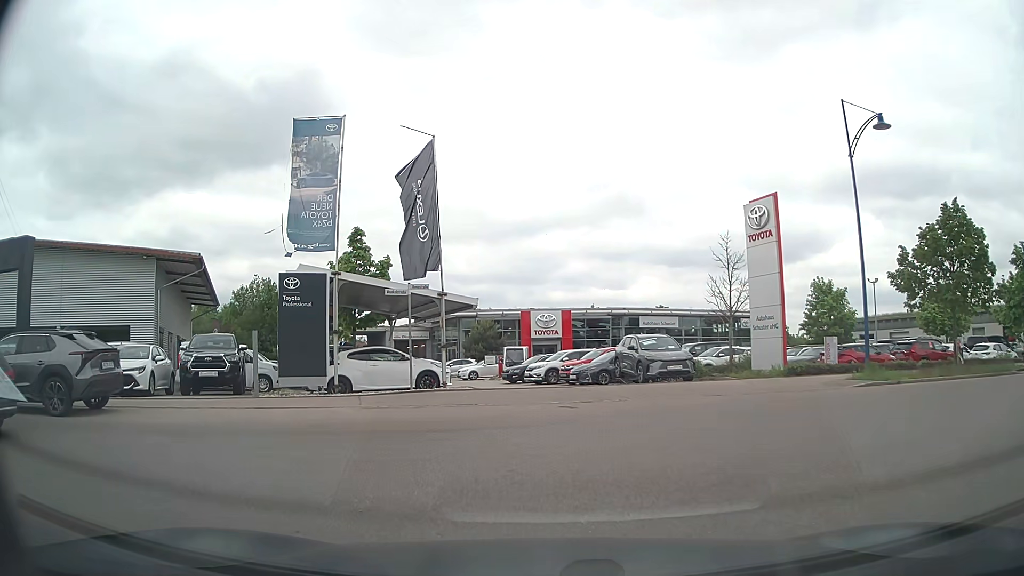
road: tertiary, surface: asphalt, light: Day
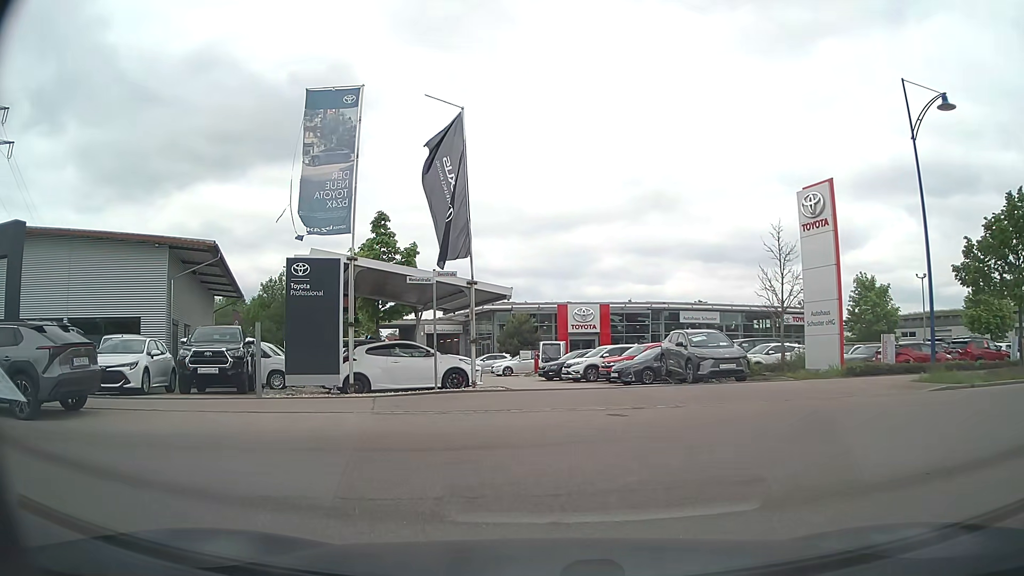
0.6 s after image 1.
(-0.1, +2.0) m; -3°
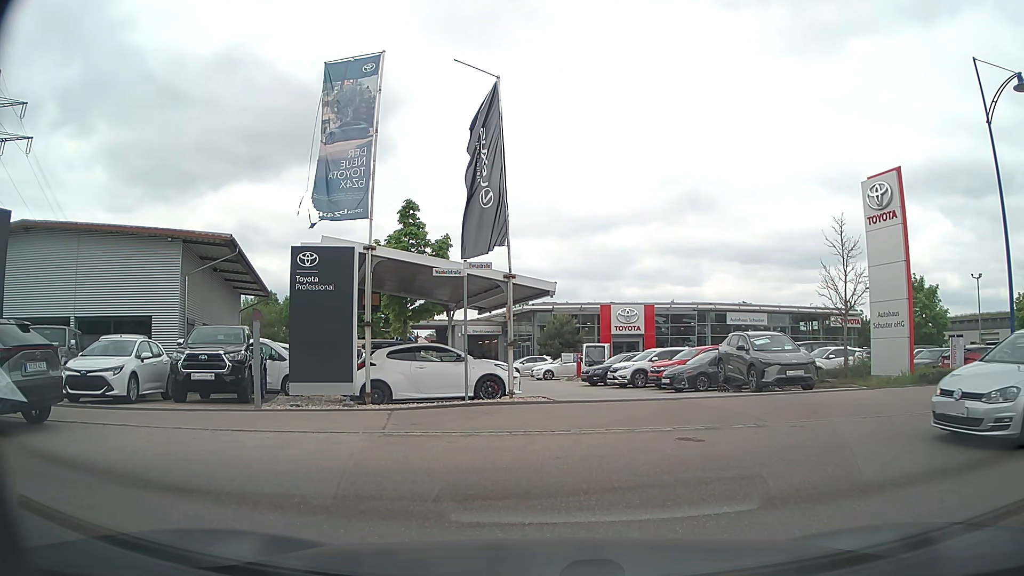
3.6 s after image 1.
(-0.1, +2.2) m; -2°
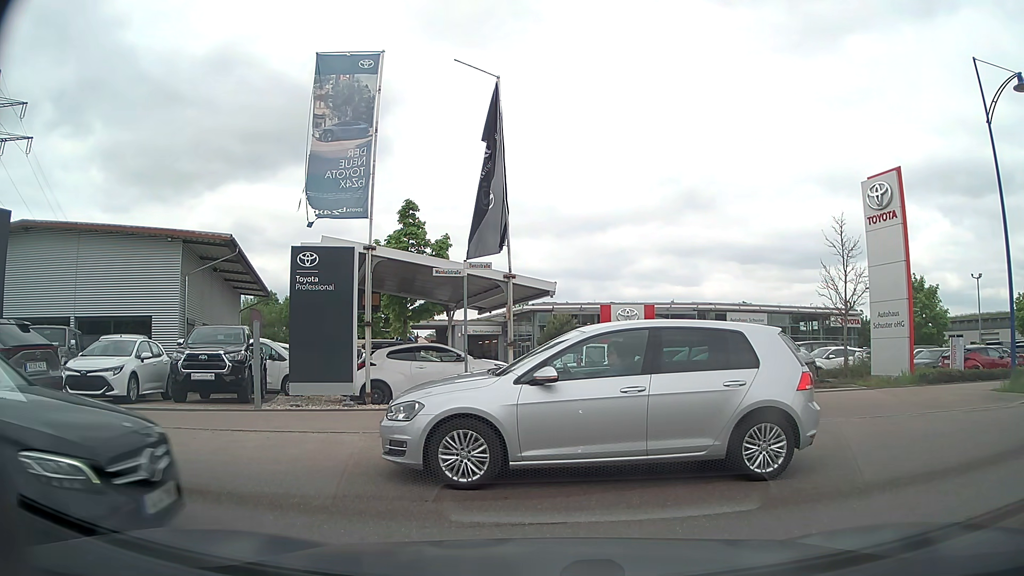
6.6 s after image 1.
(0.0, 0.0) m; 0°
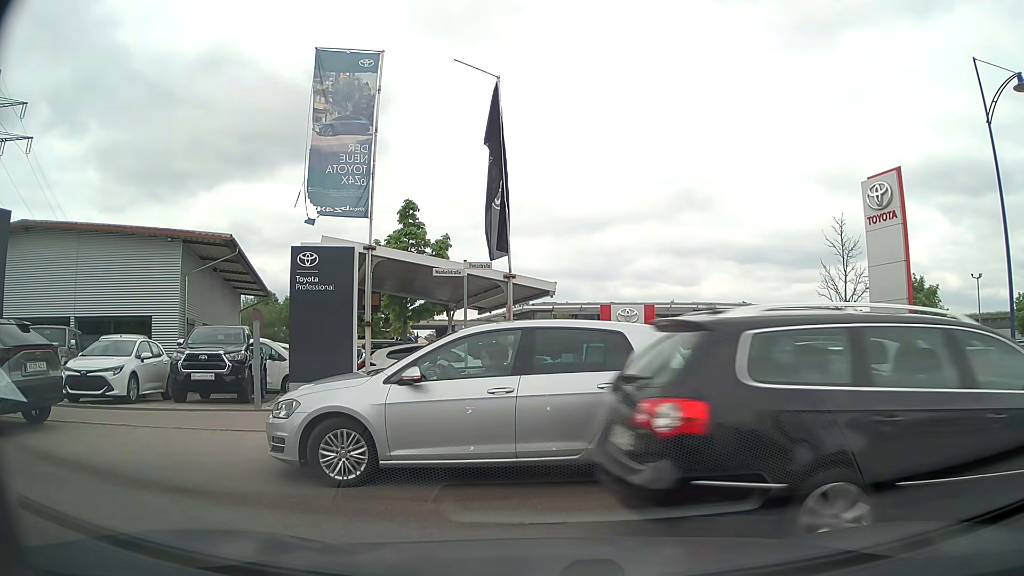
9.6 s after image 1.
(0.0, 0.0) m; 0°
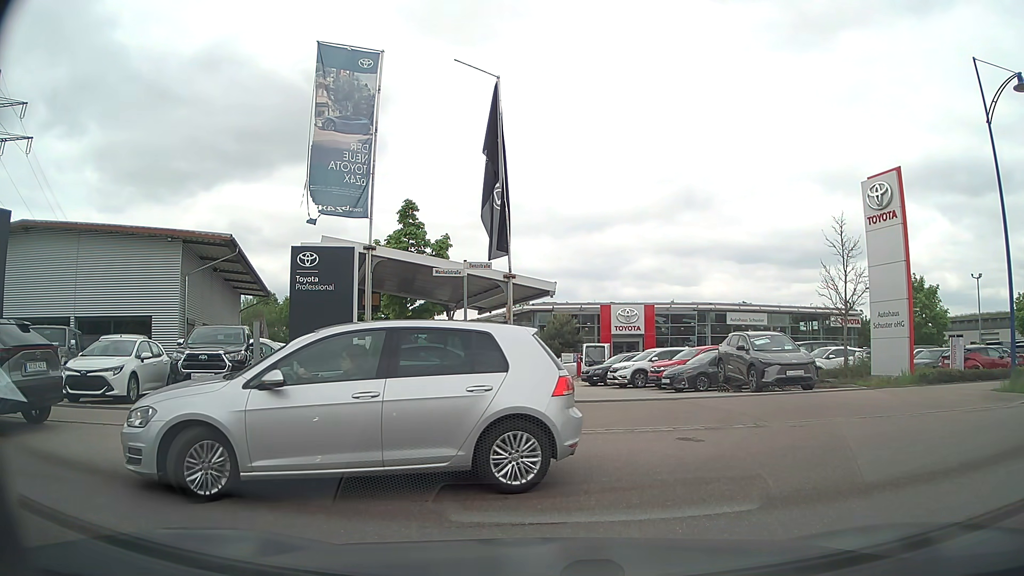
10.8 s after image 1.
(0.0, 0.0) m; 0°
